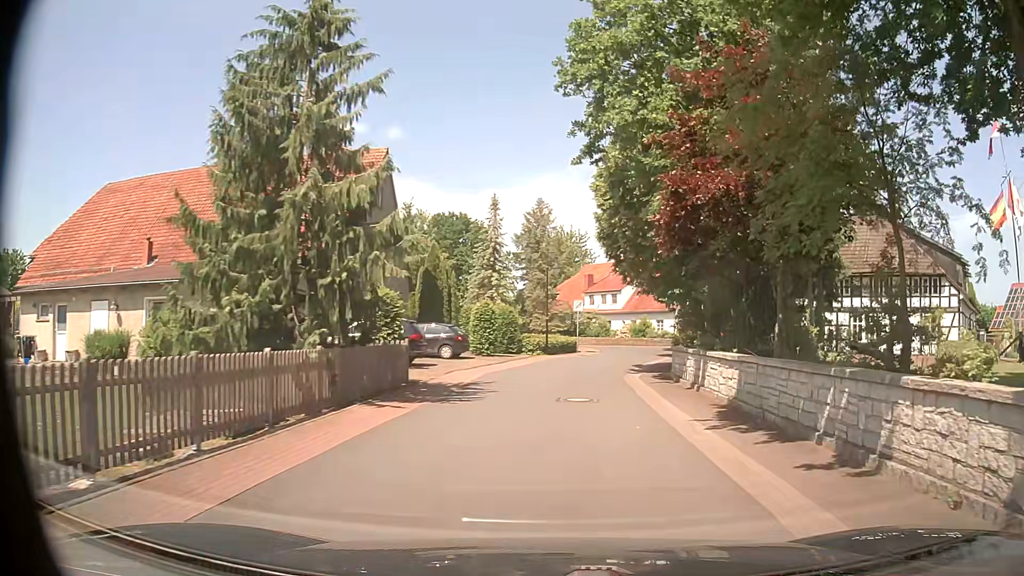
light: Day
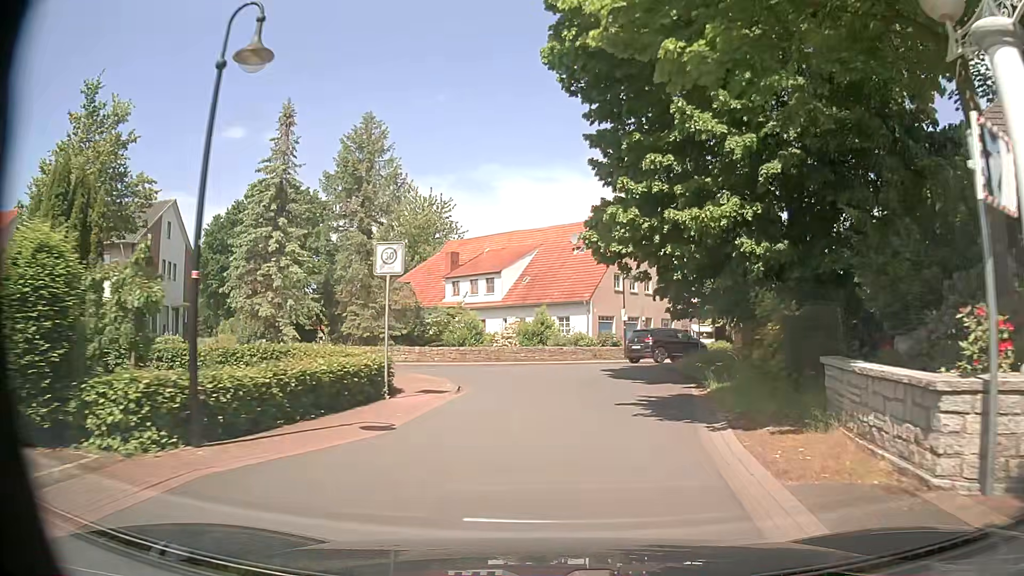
(+2.2, +27.8) m; +10°
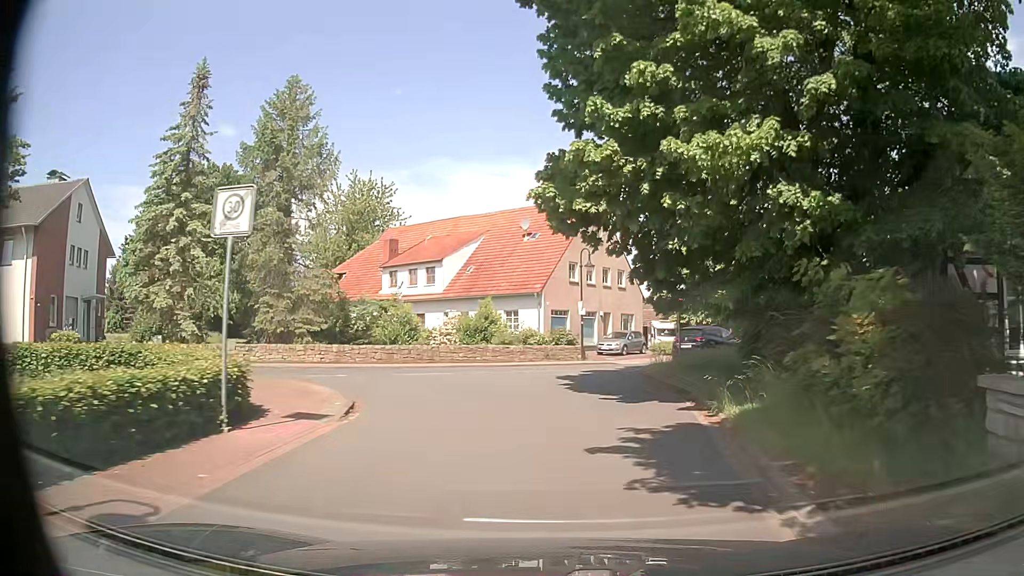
(+0.2, +5.3) m; +5°
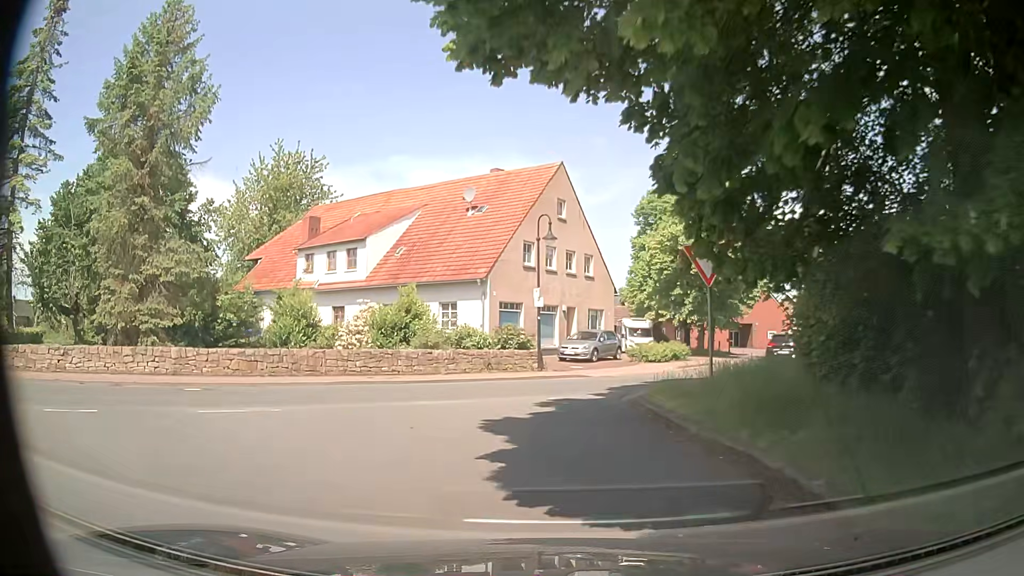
(+0.4, +9.0) m; +3°
